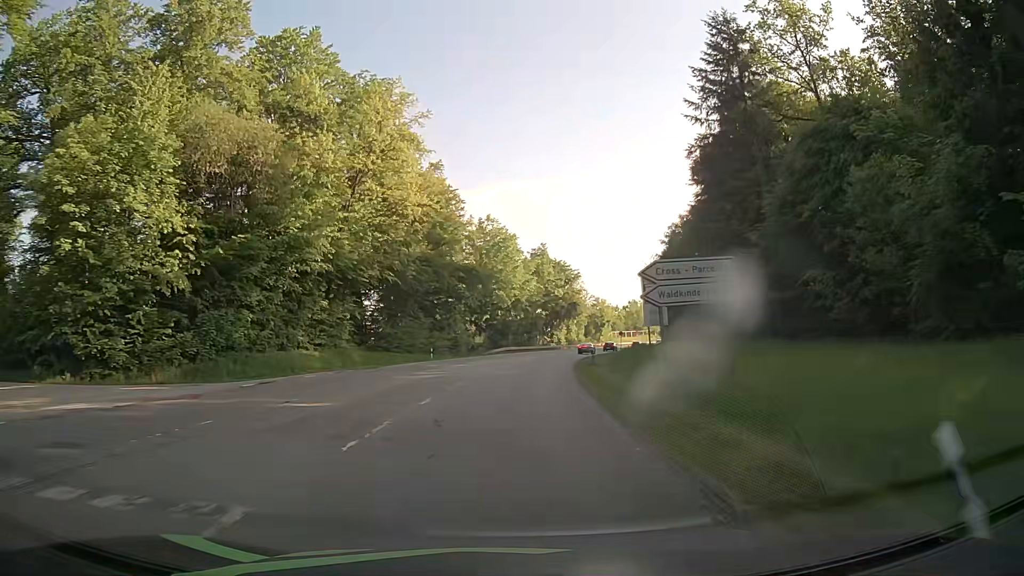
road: secondary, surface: asphalt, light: Day
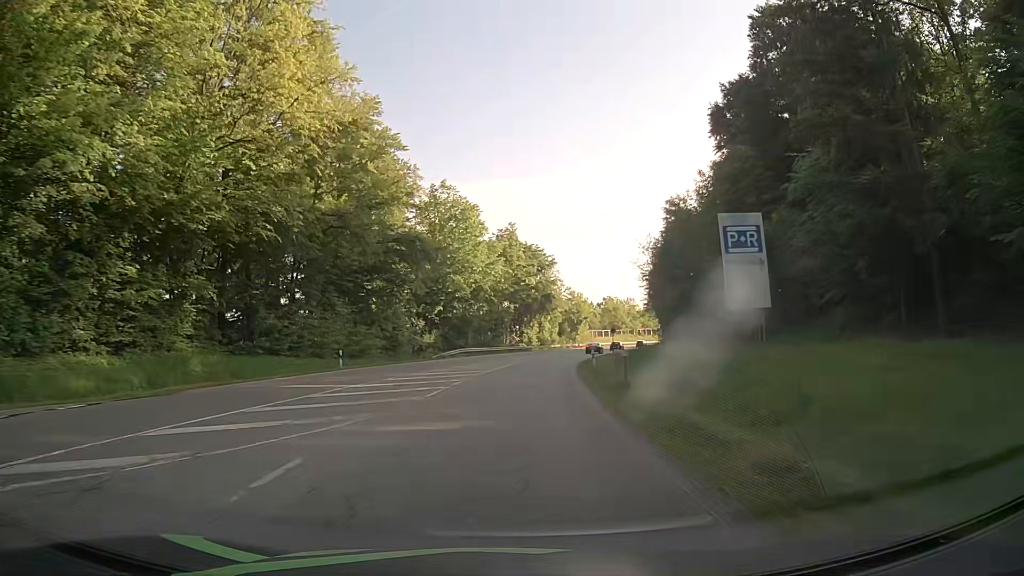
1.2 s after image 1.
(+0.5, +21.6) m; +3°
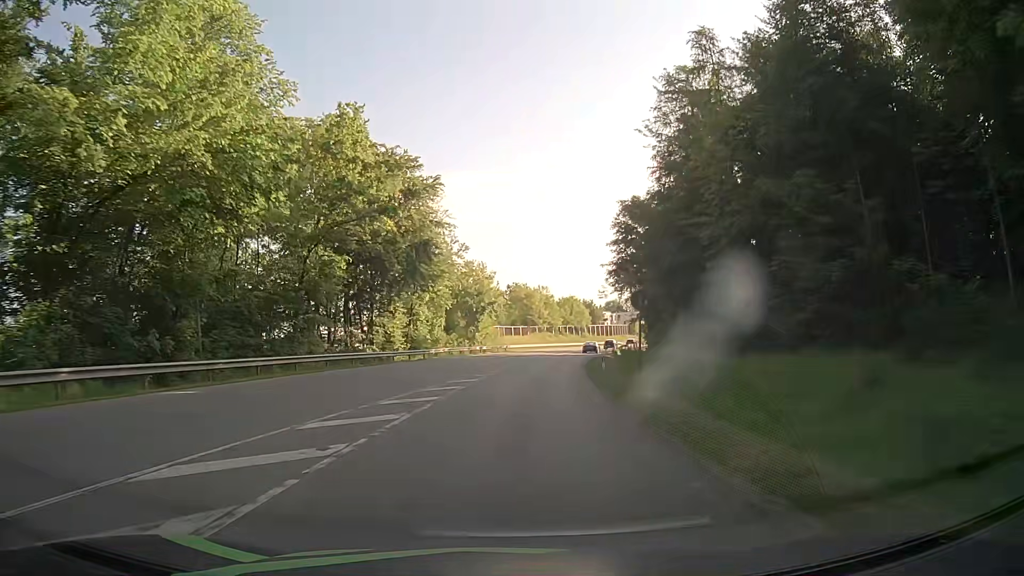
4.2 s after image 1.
(+4.3, +53.8) m; +9°
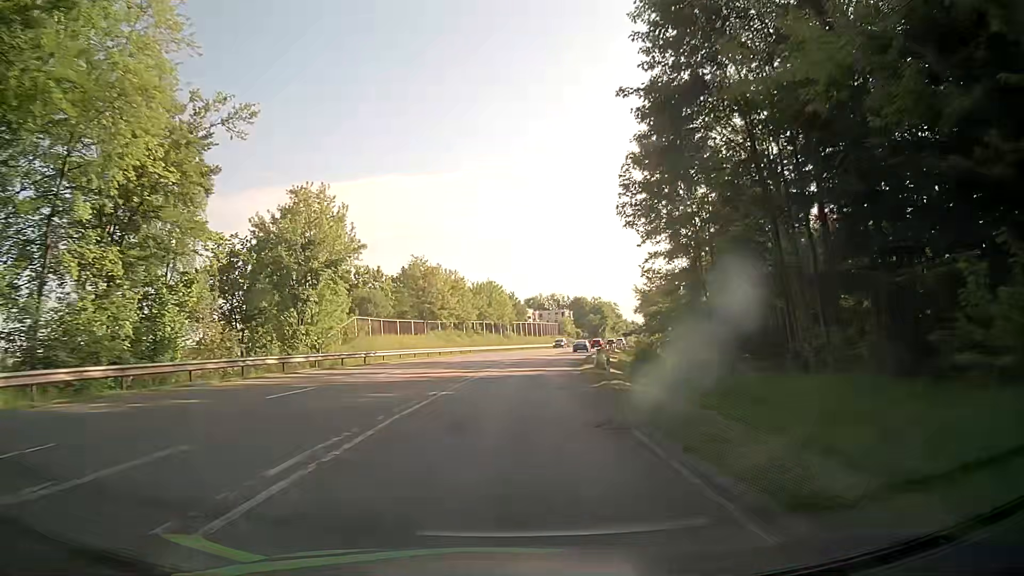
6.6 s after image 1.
(+2.9, +43.2) m; +7°
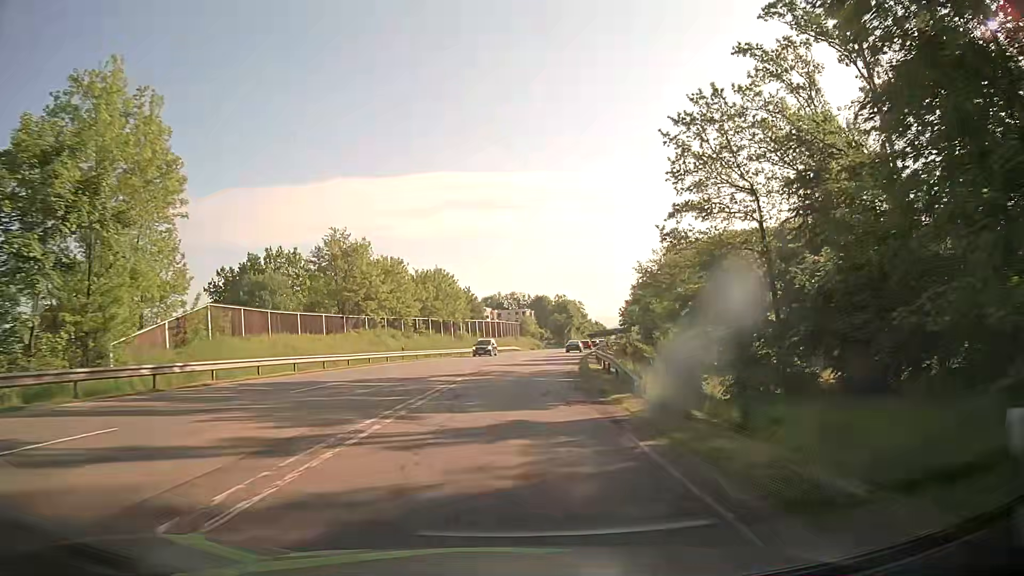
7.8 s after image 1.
(+0.7, +21.6) m; +3°
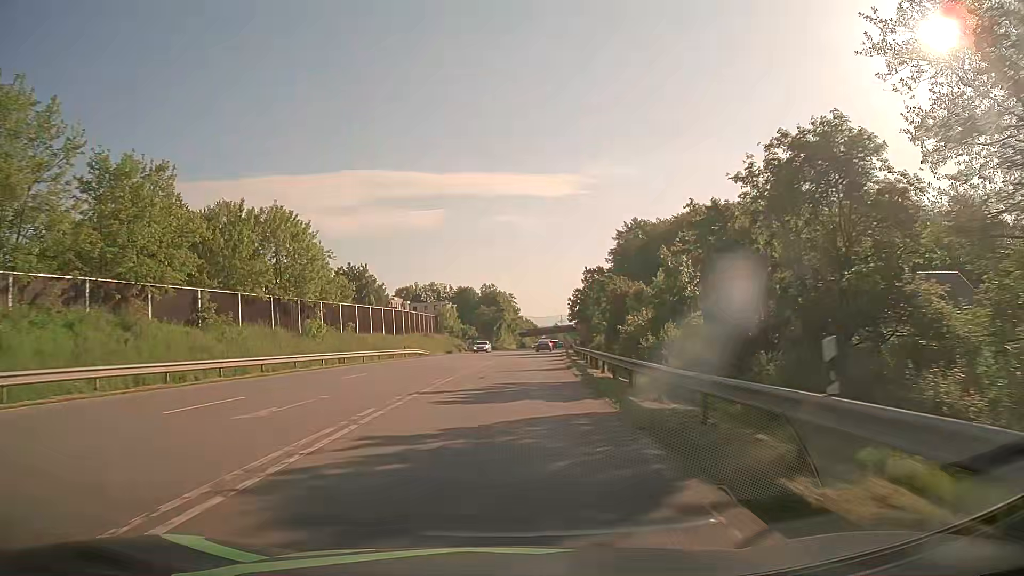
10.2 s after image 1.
(+2.6, +41.3) m; +7°
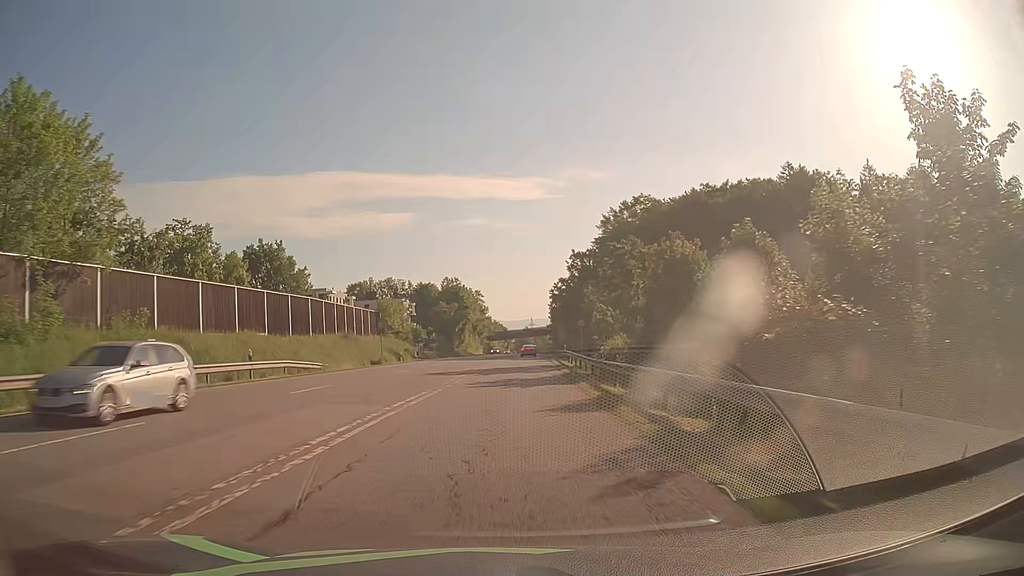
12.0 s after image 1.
(+0.8, +28.7) m; +3°
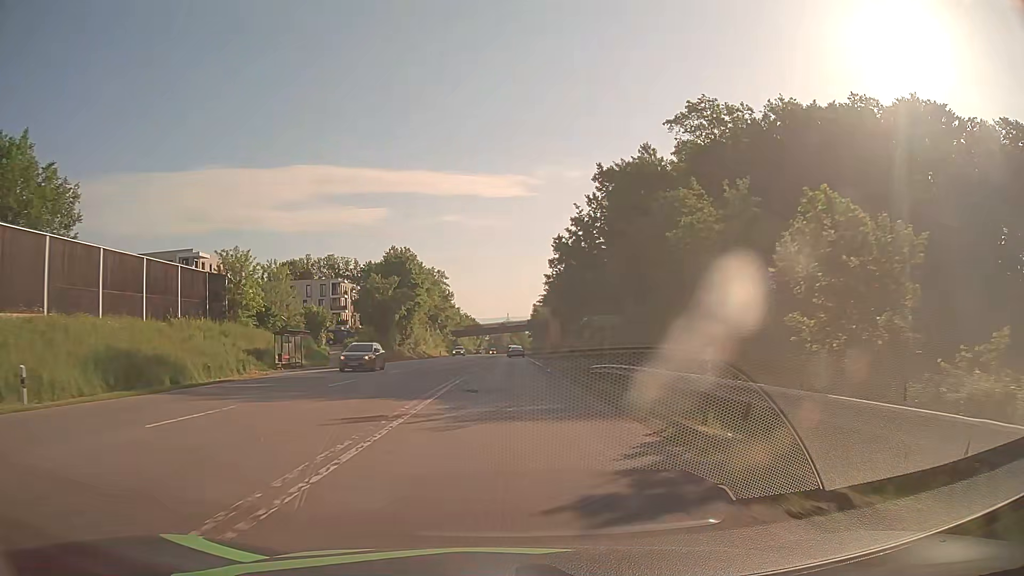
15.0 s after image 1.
(+0.7, +46.6) m; +2°
(0, +10) (0, +20) (0, +30) (0, +40) (0, +50) (0, +60) (+1, +70) (+1, +80) (+1, +90) (+1, +100) m
